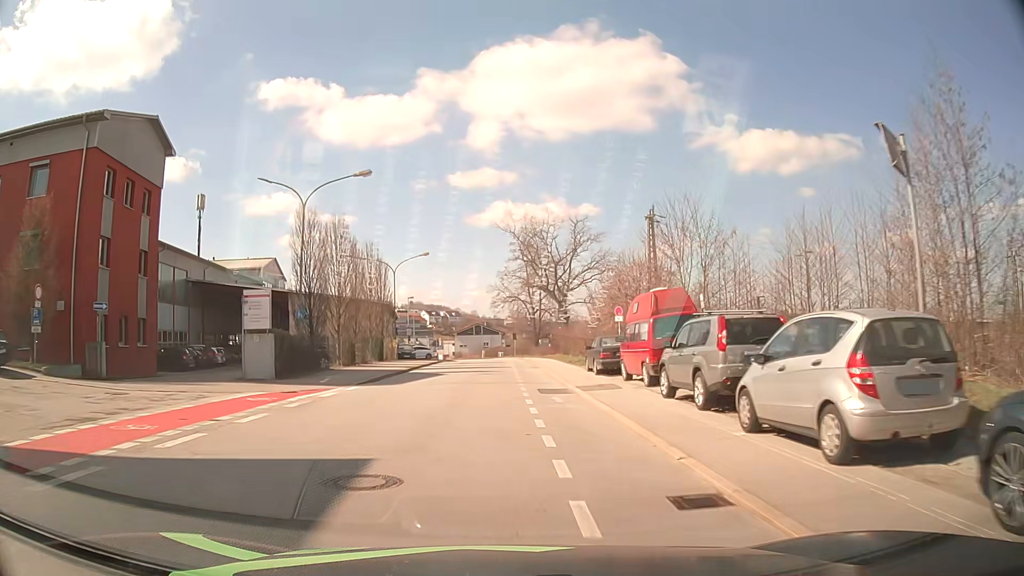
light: Day
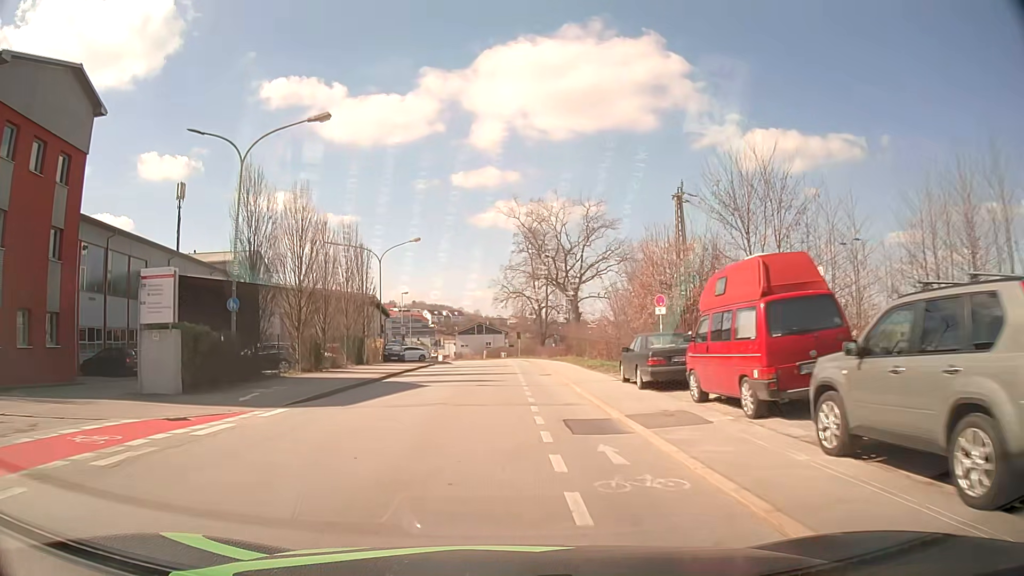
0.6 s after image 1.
(0.0, +7.8) m; 0°
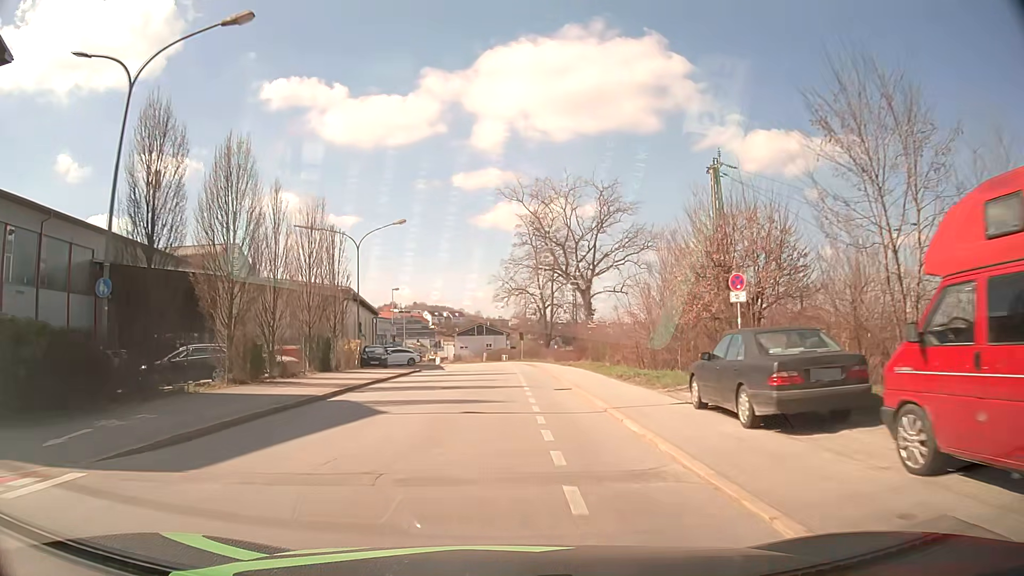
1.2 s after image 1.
(0.0, +7.8) m; 0°
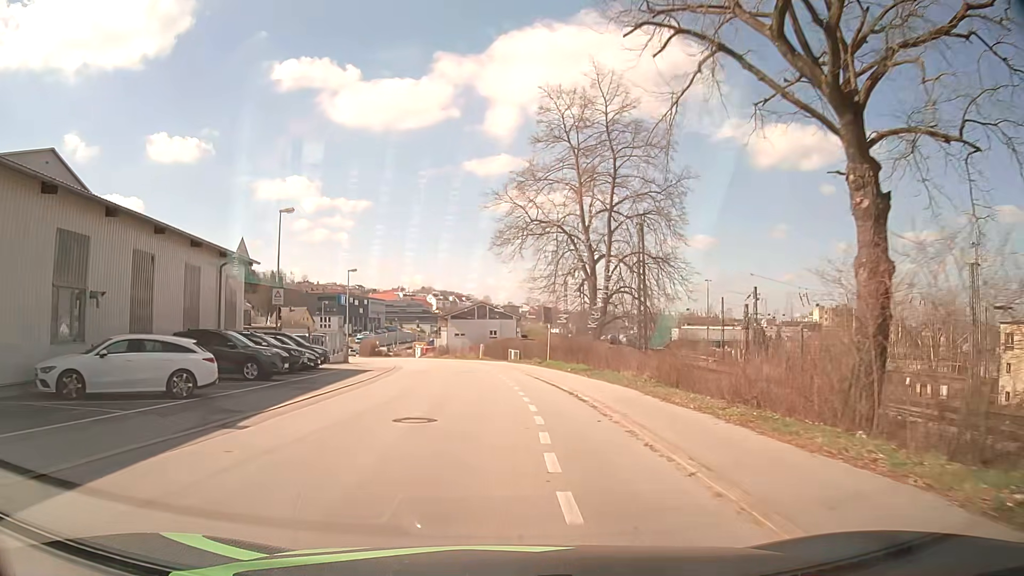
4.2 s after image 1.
(-0.1, +39.1) m; -1°
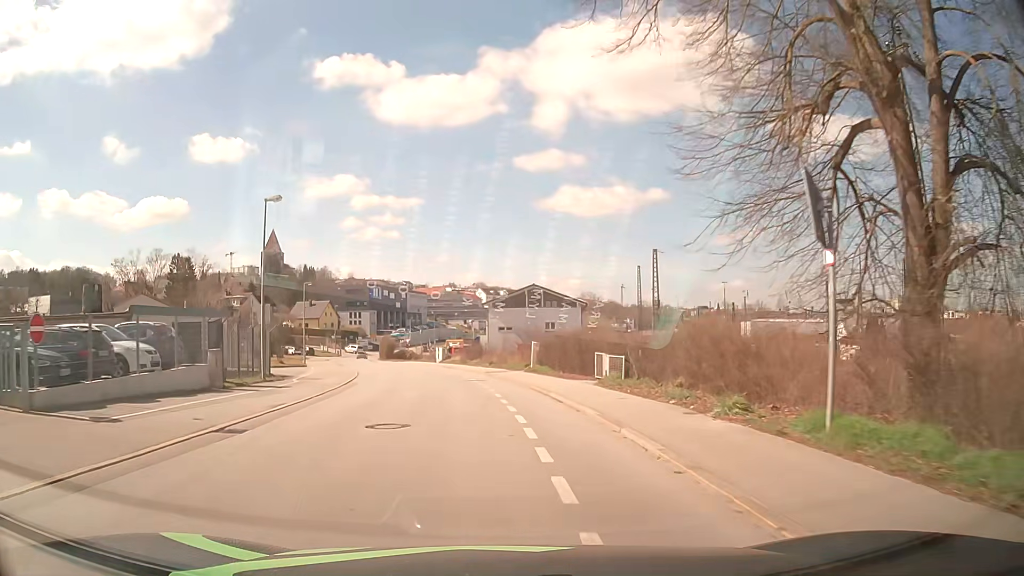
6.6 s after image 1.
(-0.9, +30.2) m; -5°
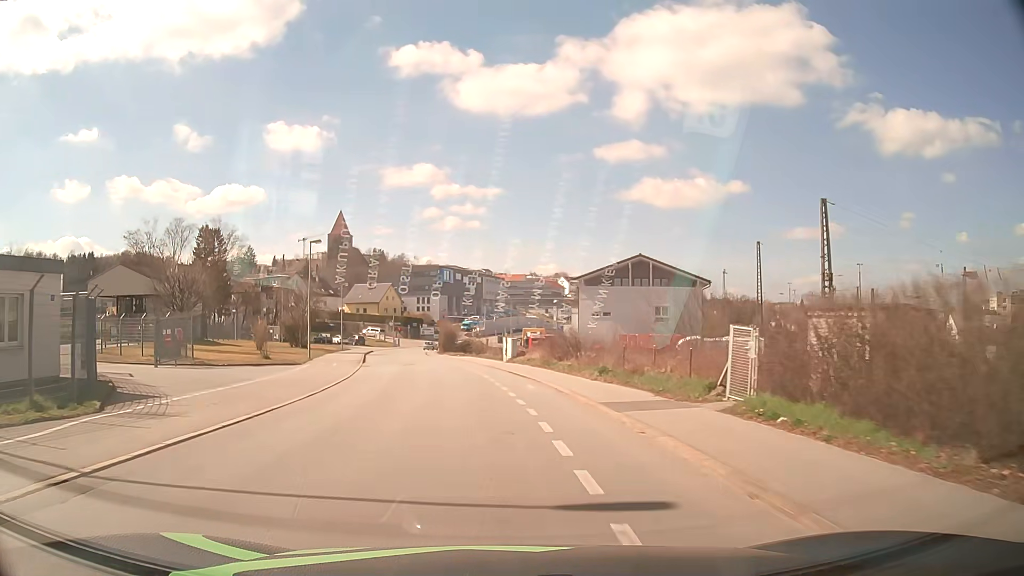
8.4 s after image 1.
(-1.2, +22.1) m; -6°
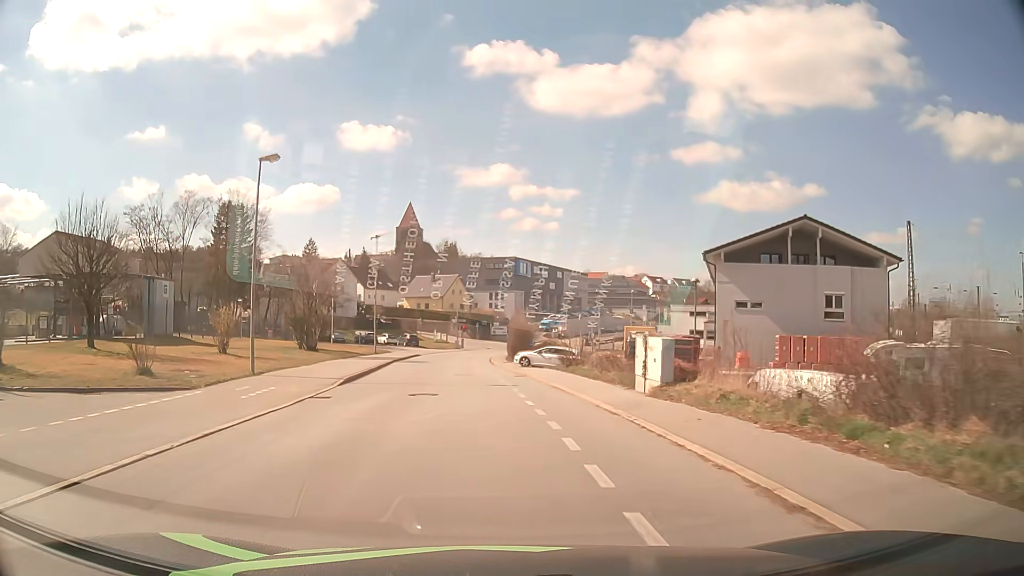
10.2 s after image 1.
(-1.3, +22.1) m; -7°
